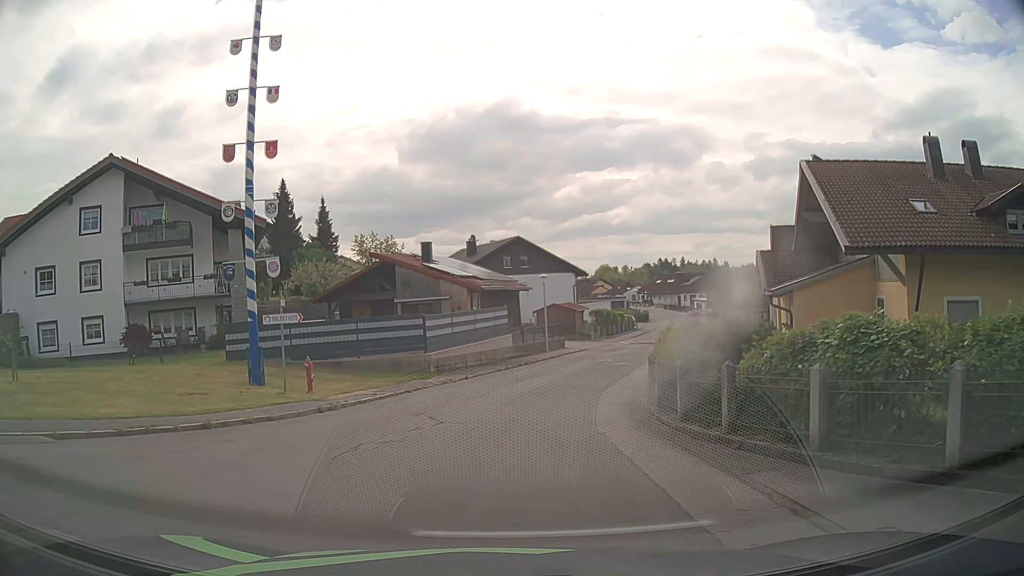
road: residential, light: Day
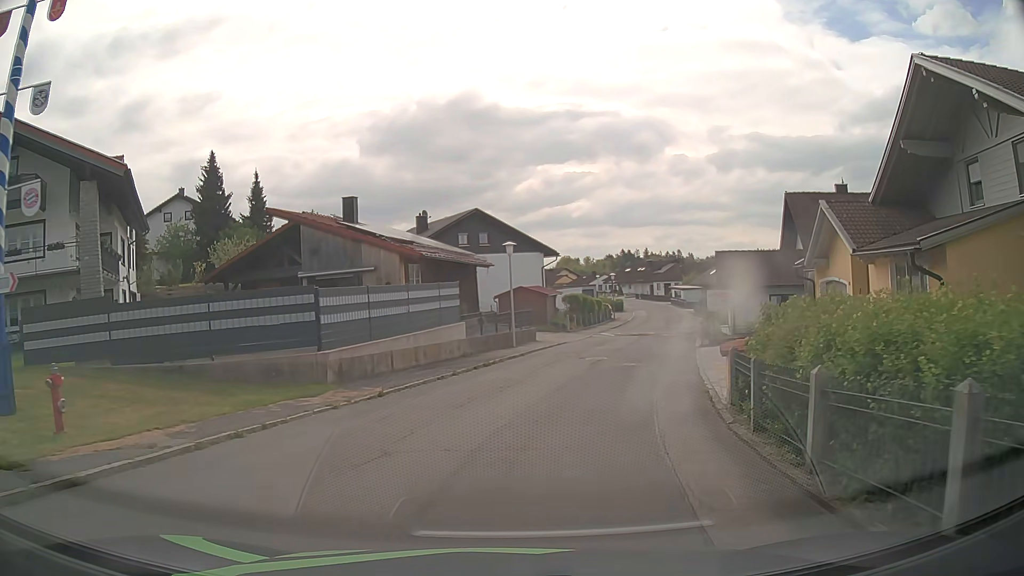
(+0.1, +10.3) m; +2°
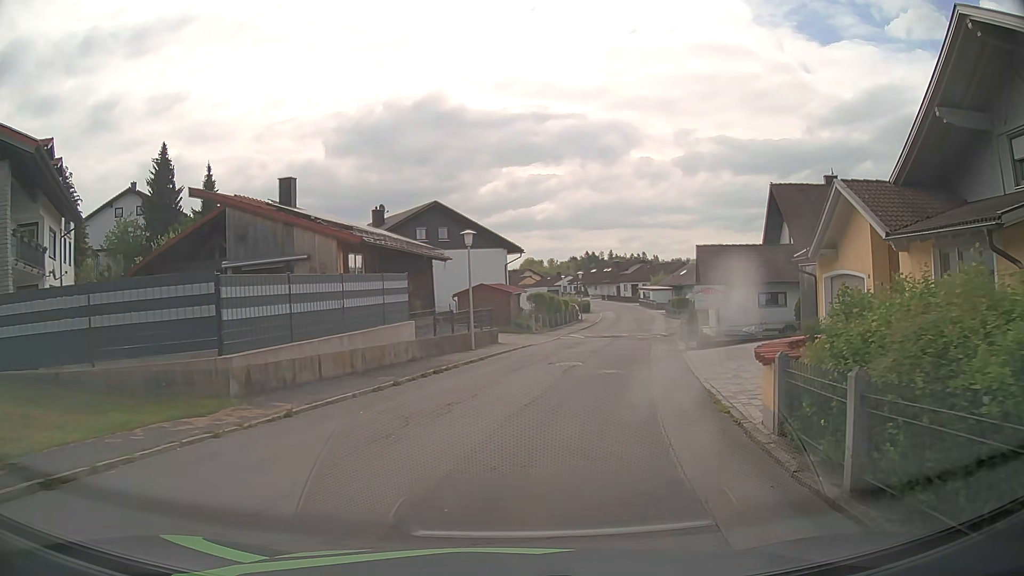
(+0.1, +3.6) m; +3°
